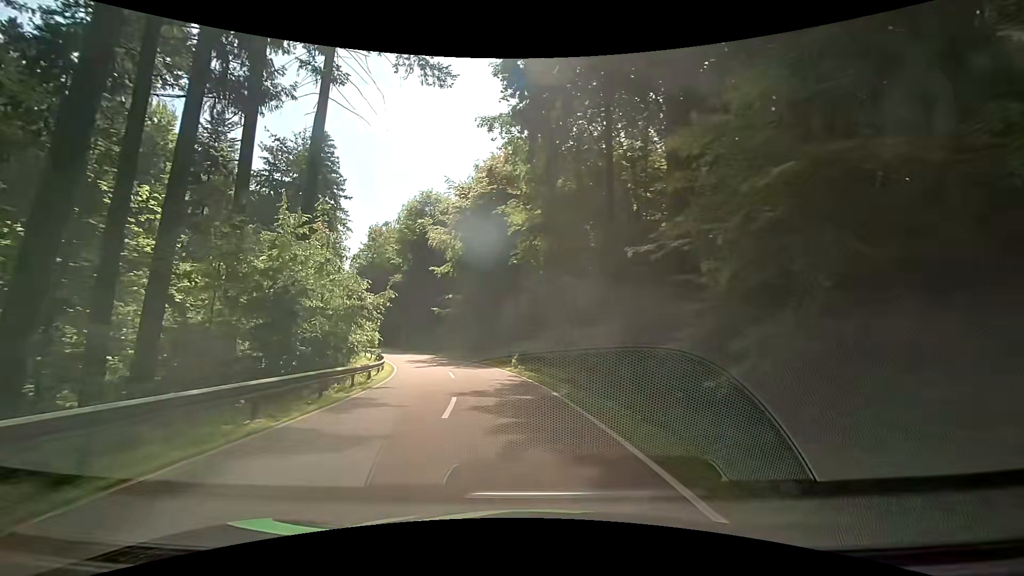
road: secondary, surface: asphalt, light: Day
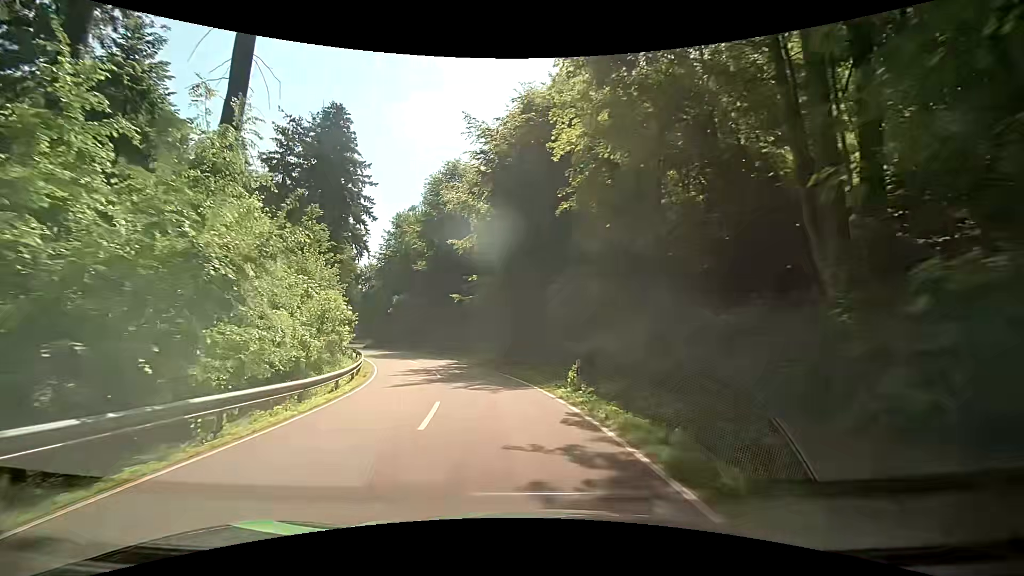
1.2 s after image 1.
(-0.2, +13.5) m; -3°
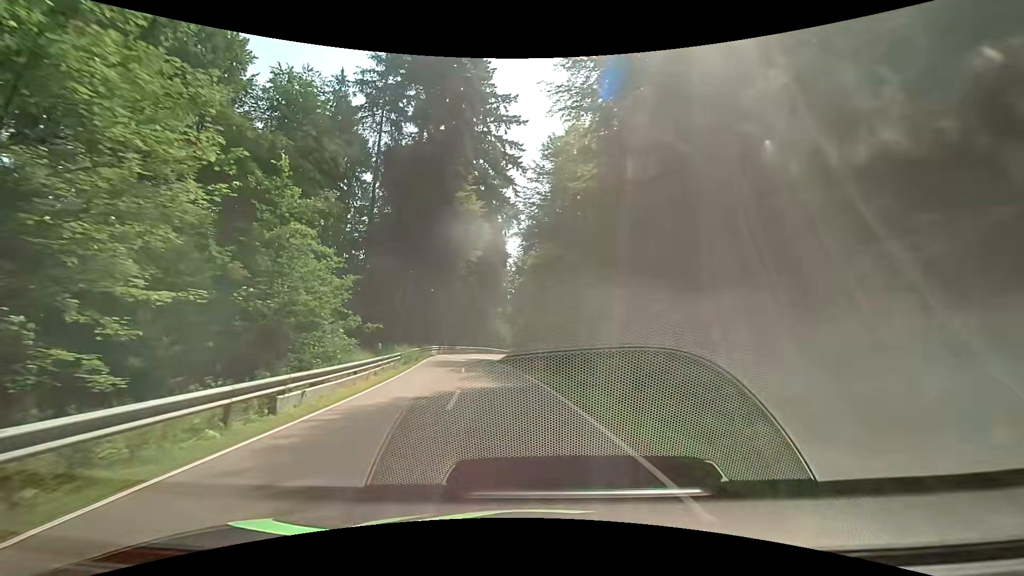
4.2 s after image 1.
(-6.8, +33.6) m; -22°
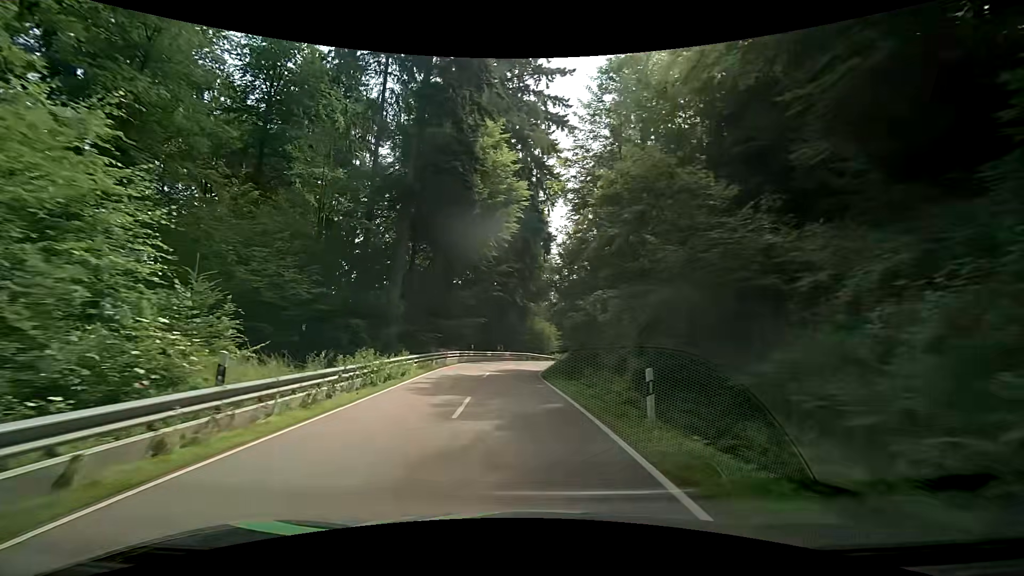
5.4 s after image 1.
(-0.7, +13.0) m; -5°
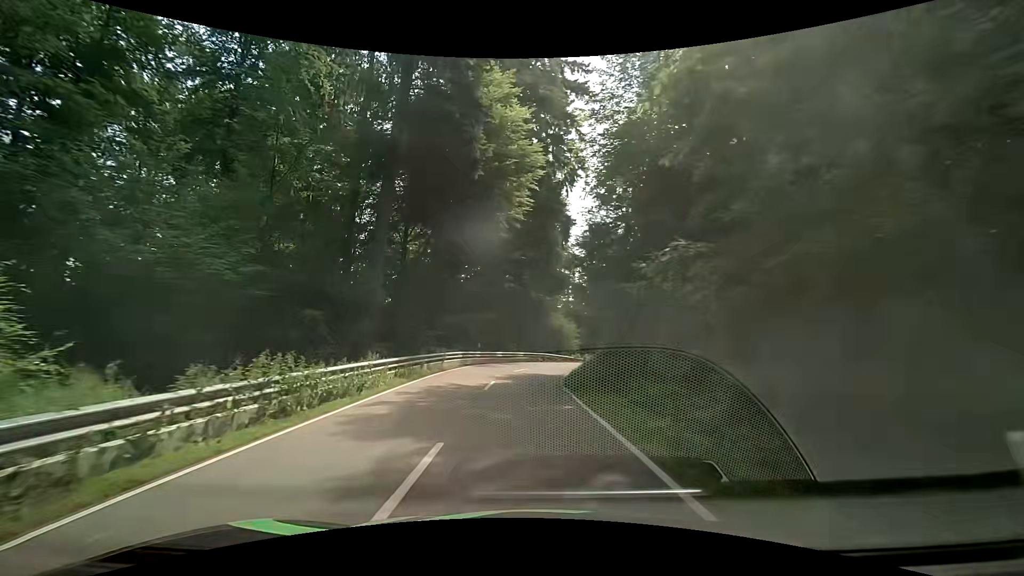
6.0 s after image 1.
(-0.1, +6.3) m; -1°
